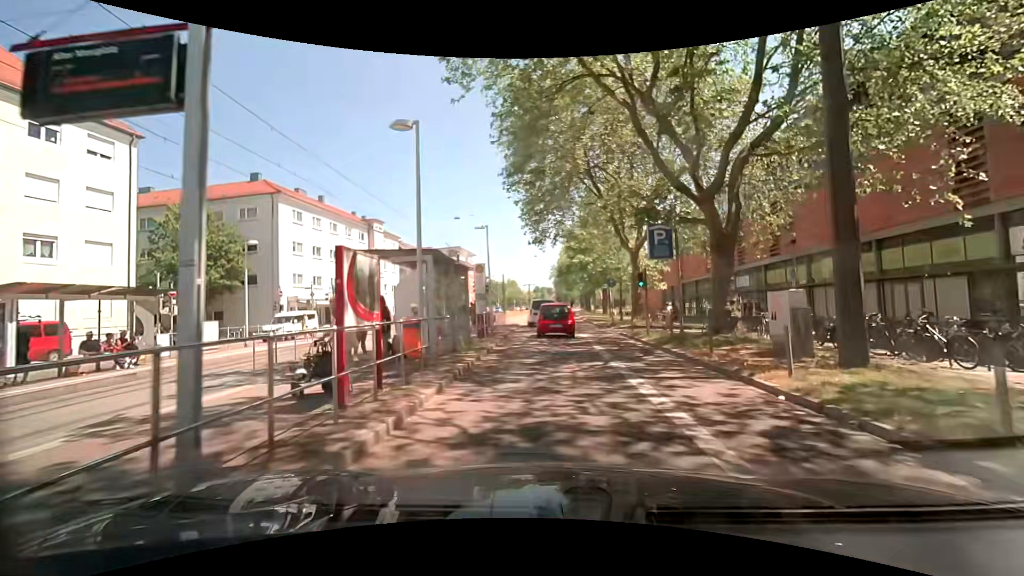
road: secondary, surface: asphalt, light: Day
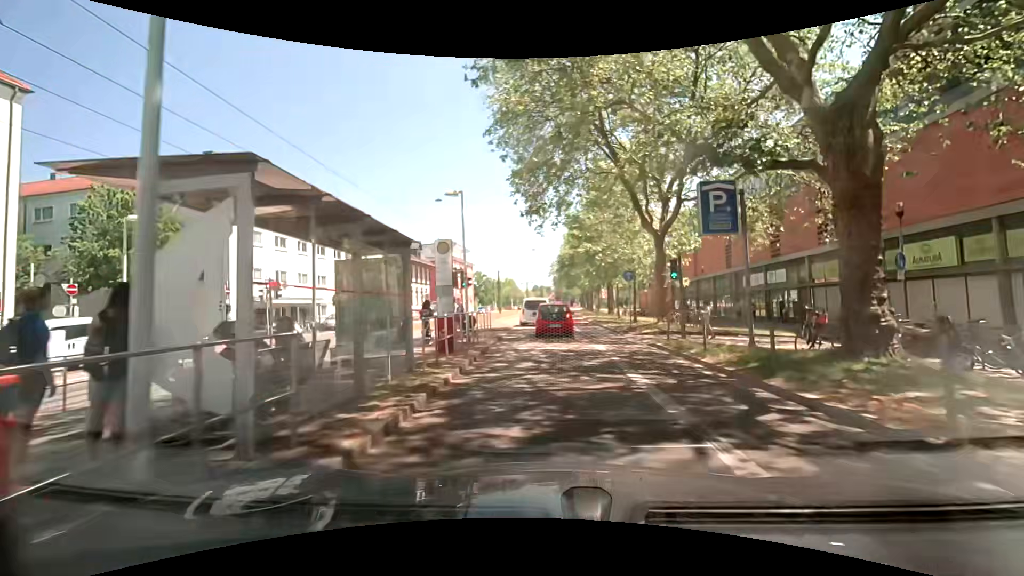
(-0.2, +7.1) m; 0°
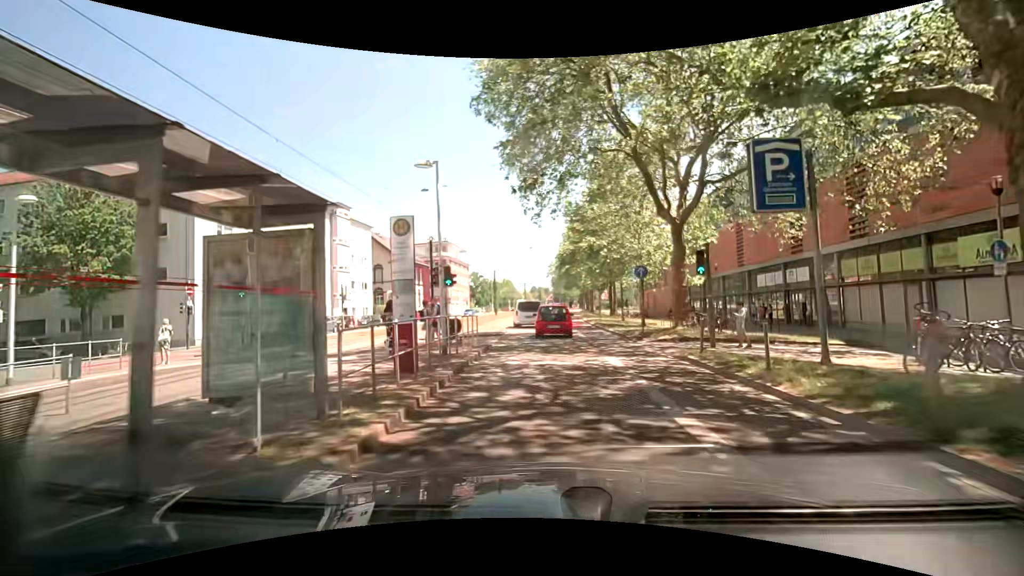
(0.0, +3.7) m; +3°
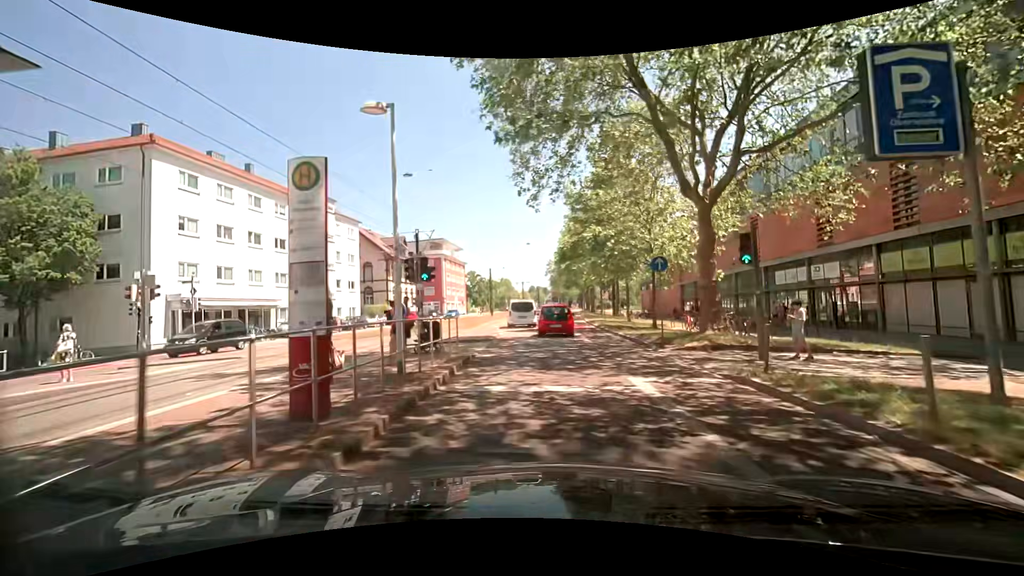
(-0.2, +3.8) m; -2°
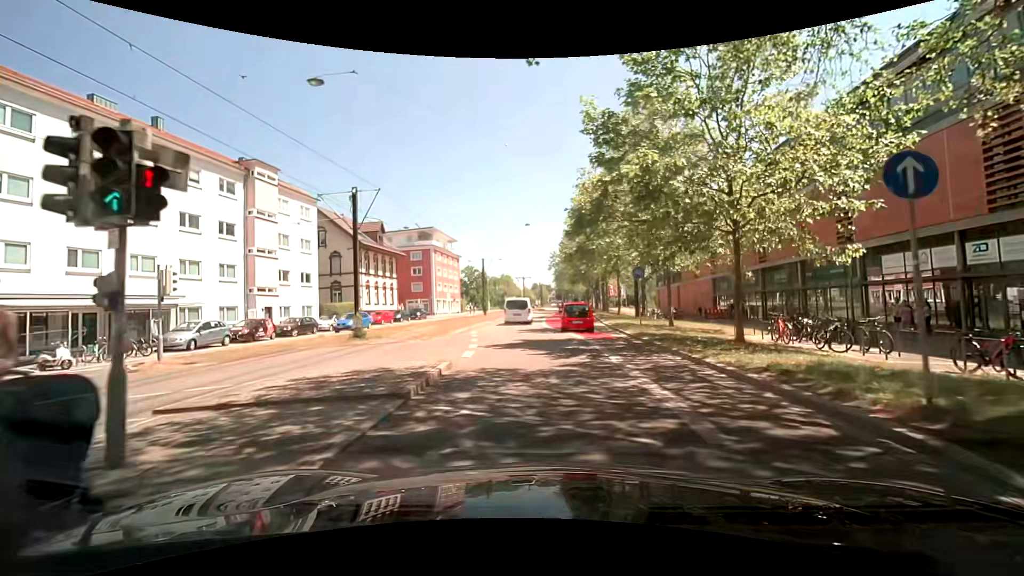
(-0.1, +12.1) m; -1°
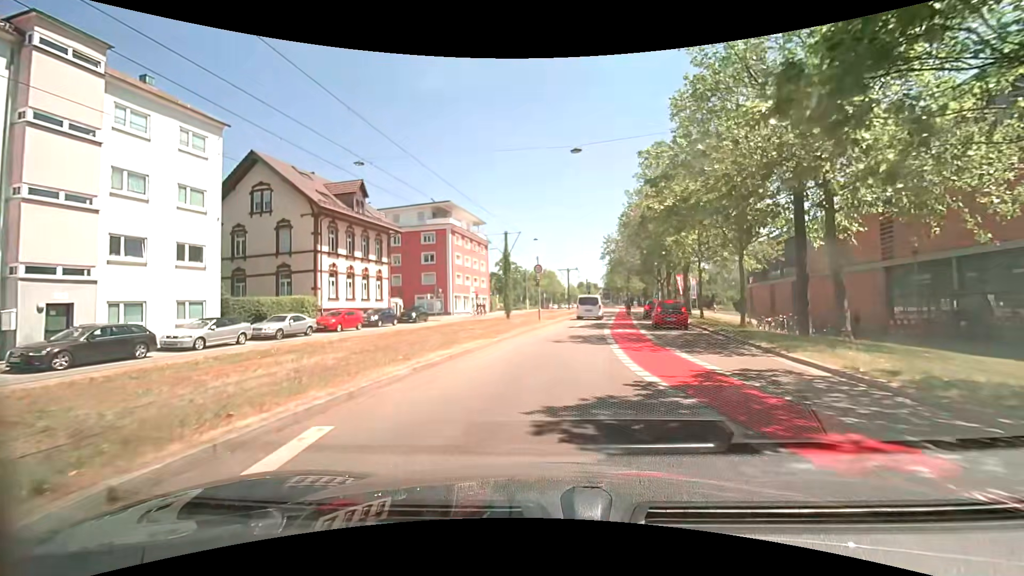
(-0.3, +21.4) m; -5°
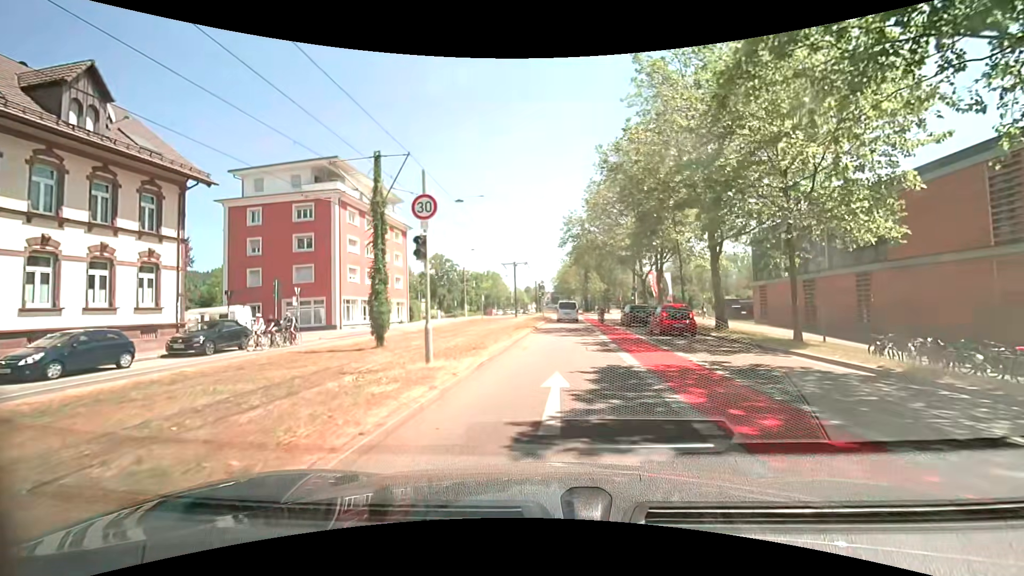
(+1.1, +21.9) m; +7°
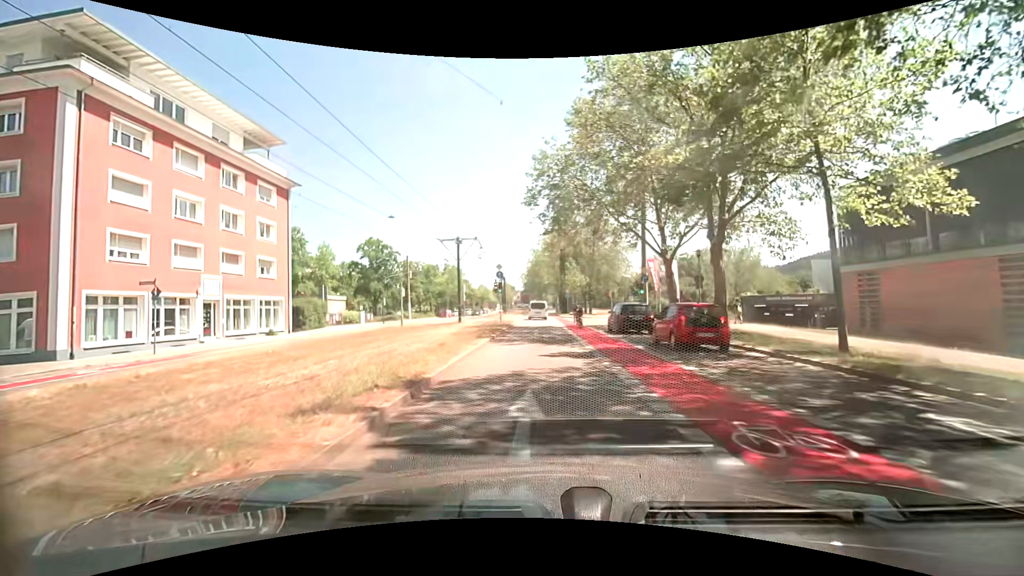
(+0.6, +22.2) m; +2°
(0, +10) (0, +20) (0, +30) (0, +40) (0, +50) (0, +60) (0, +70) (0, +80) (0, +90) (0, +100) m
